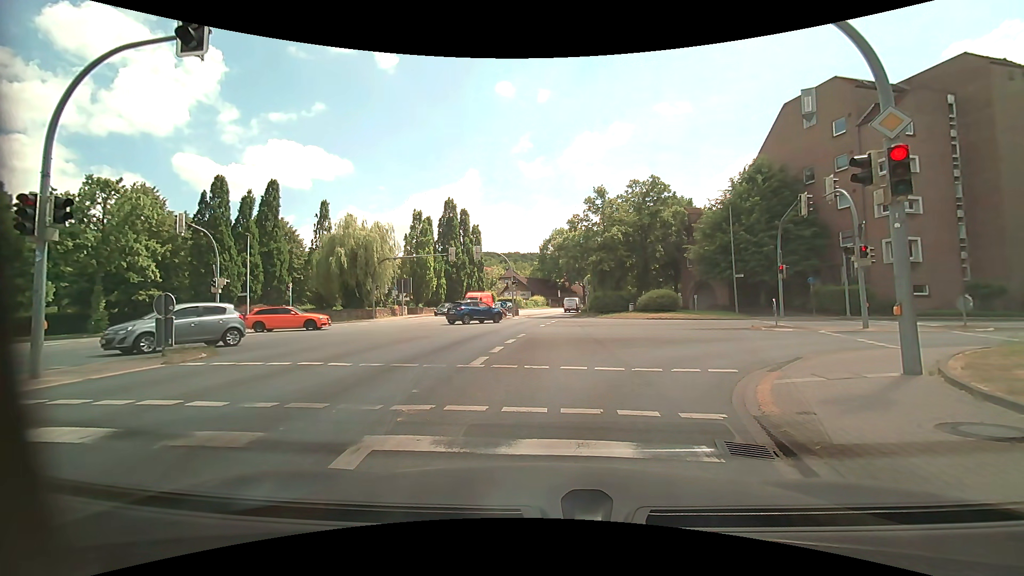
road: primary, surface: asphalt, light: Day
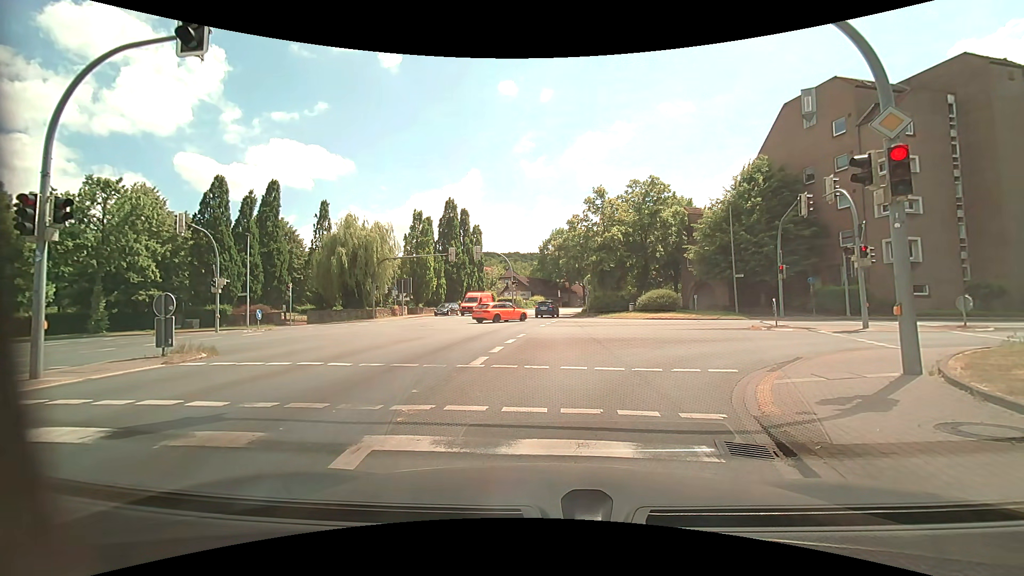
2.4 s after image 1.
(0.0, 0.0) m; 0°
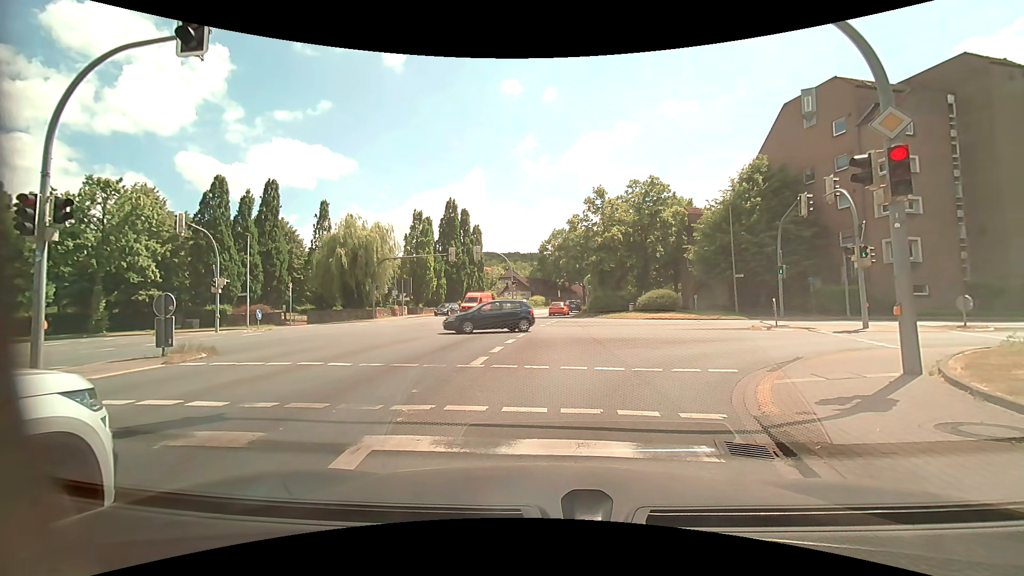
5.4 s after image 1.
(0.0, 0.0) m; 0°
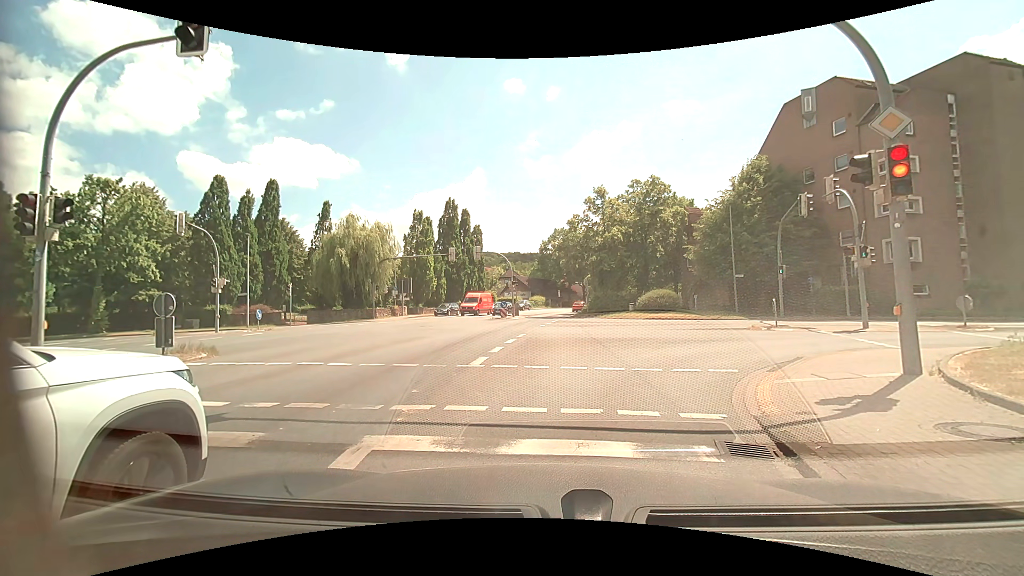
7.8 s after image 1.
(0.0, 0.0) m; 0°
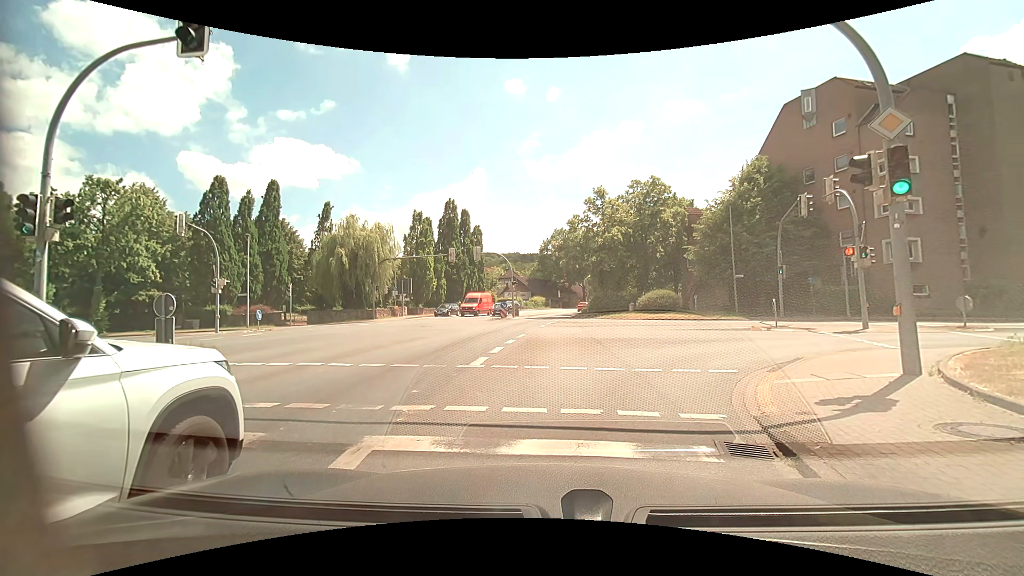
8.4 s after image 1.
(0.0, 0.0) m; 0°
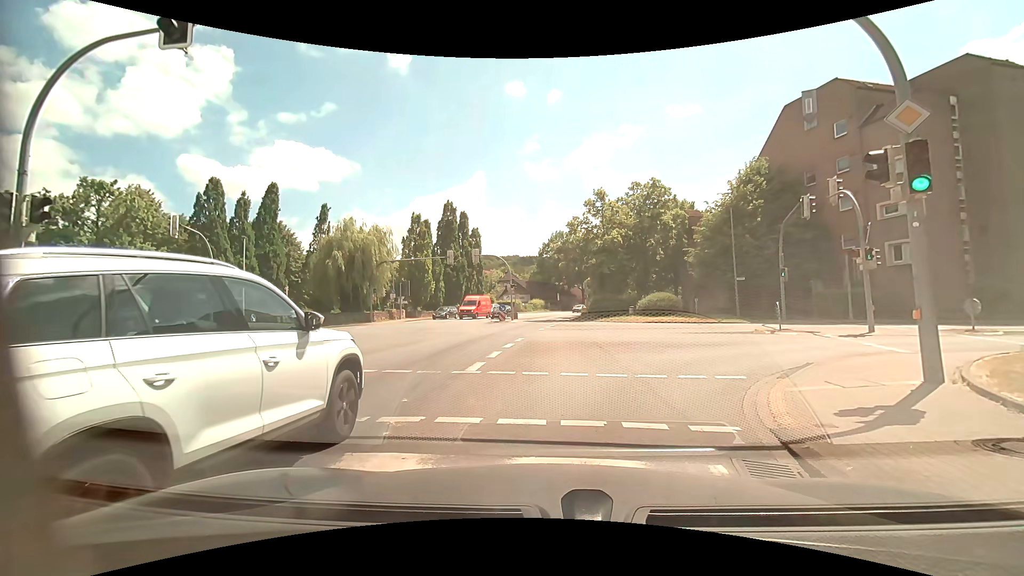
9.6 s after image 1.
(0.0, +0.5) m; 0°
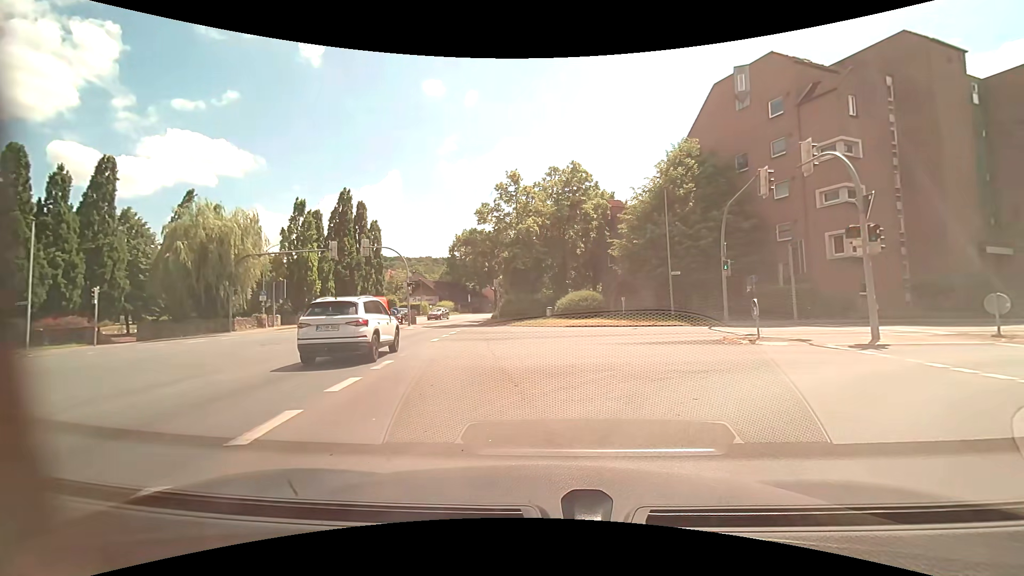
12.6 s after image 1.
(+0.6, +7.8) m; +11°
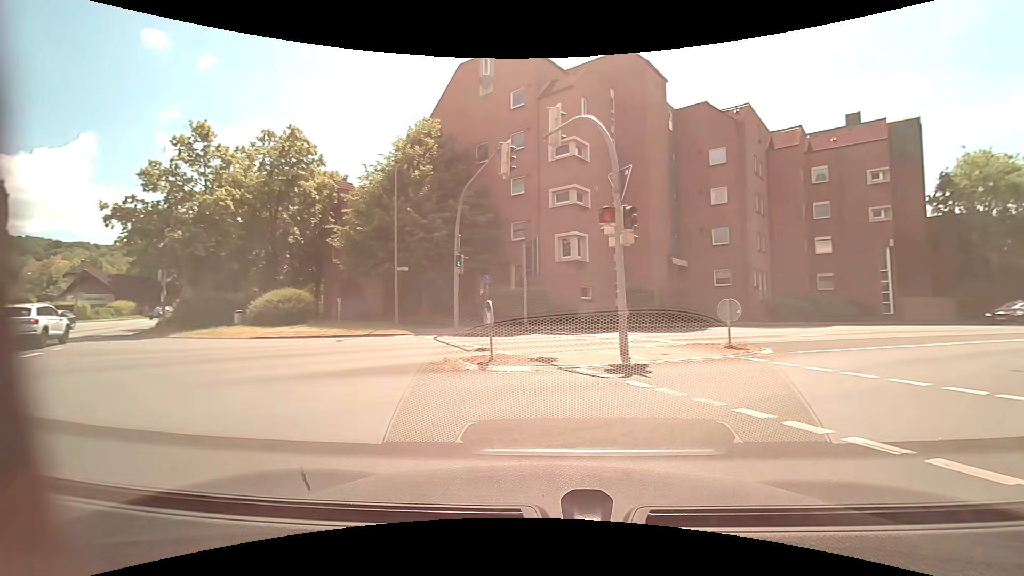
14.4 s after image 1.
(+1.4, +6.6) m; +28°
(+4, +9) (+11, +15) (+20, +20) (+29, +24) (+38, +28) (+47, +33) (+56, +37) (+65, +42) (+74, +47) (+82, +53) m
